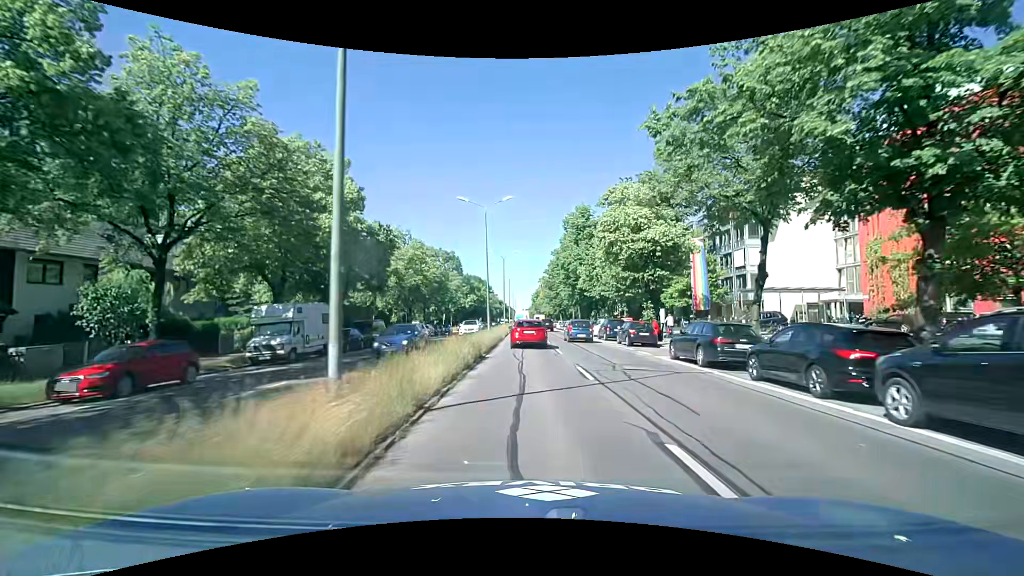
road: primary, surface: asphalt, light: Day
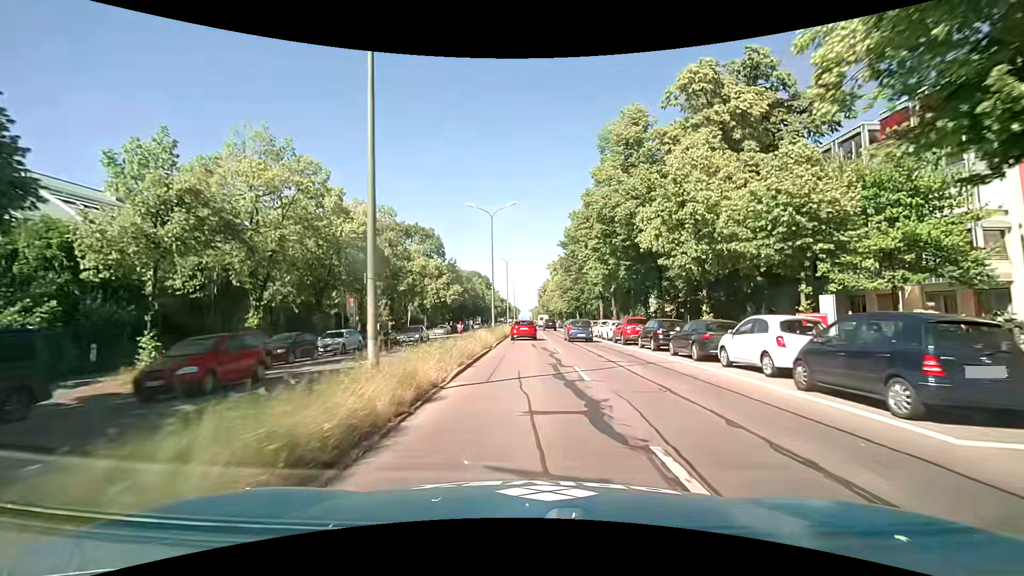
(+0.1, +27.9) m; 0°
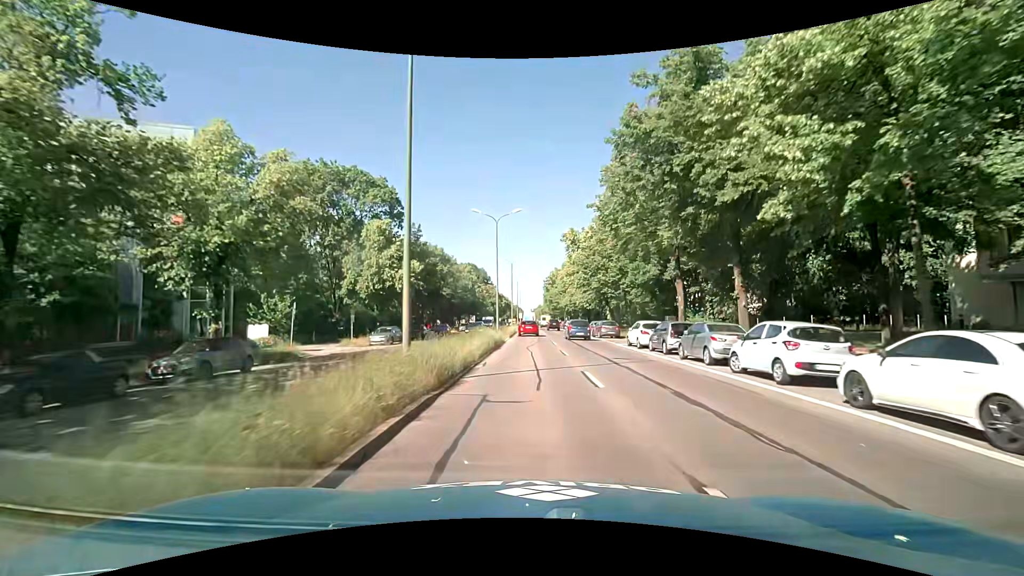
(-0.2, +28.9) m; 0°
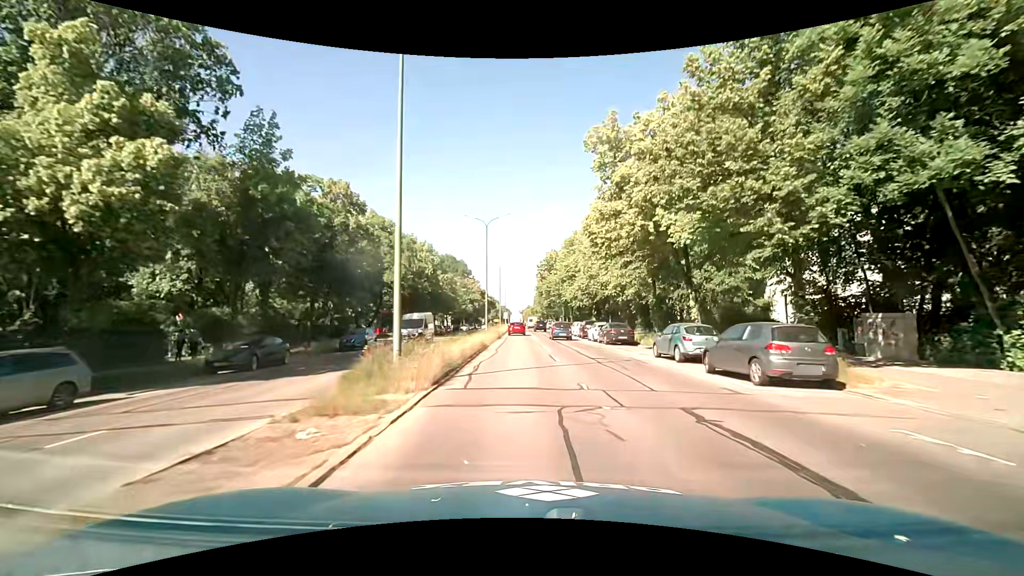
(0.0, +29.6) m; +1°
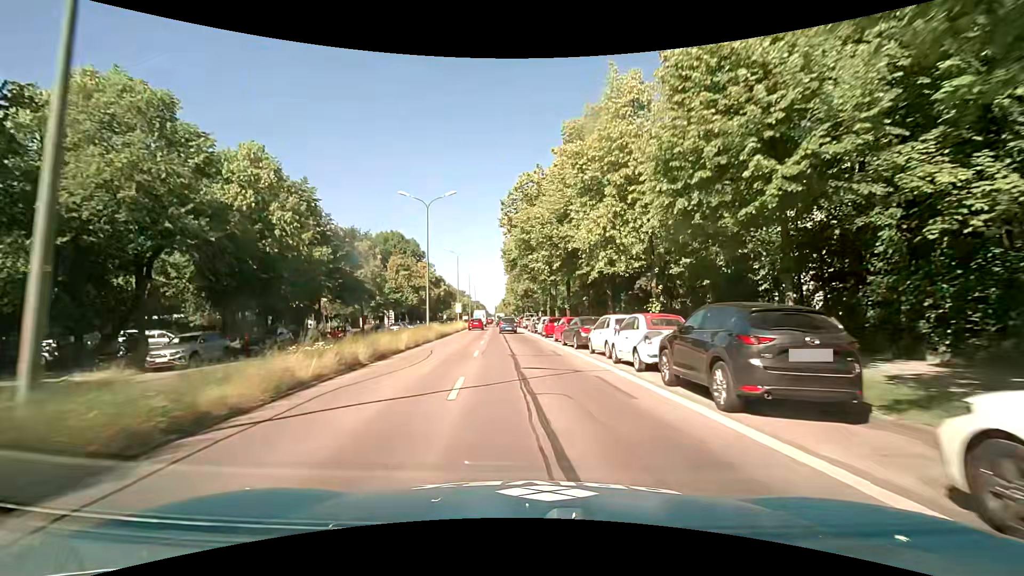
(+1.1, +36.4) m; +3°
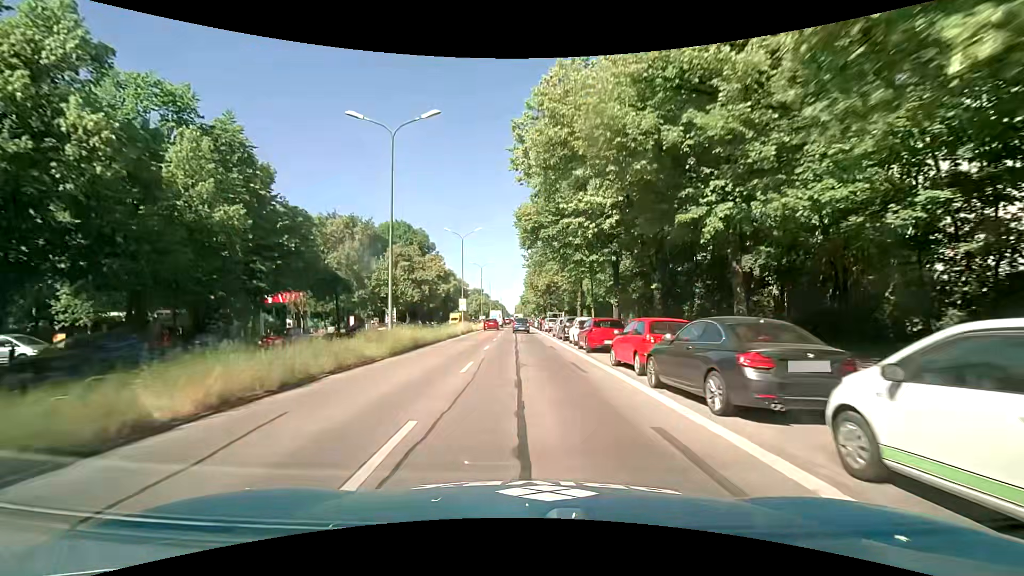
(-0.5, +14.4) m; -3°
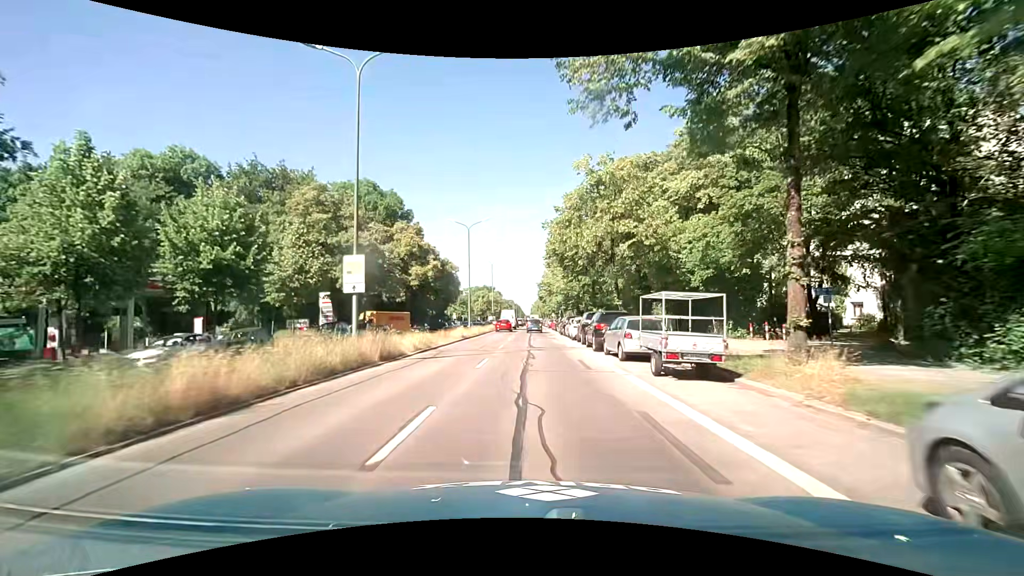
(-1.1, +35.6) m; -3°
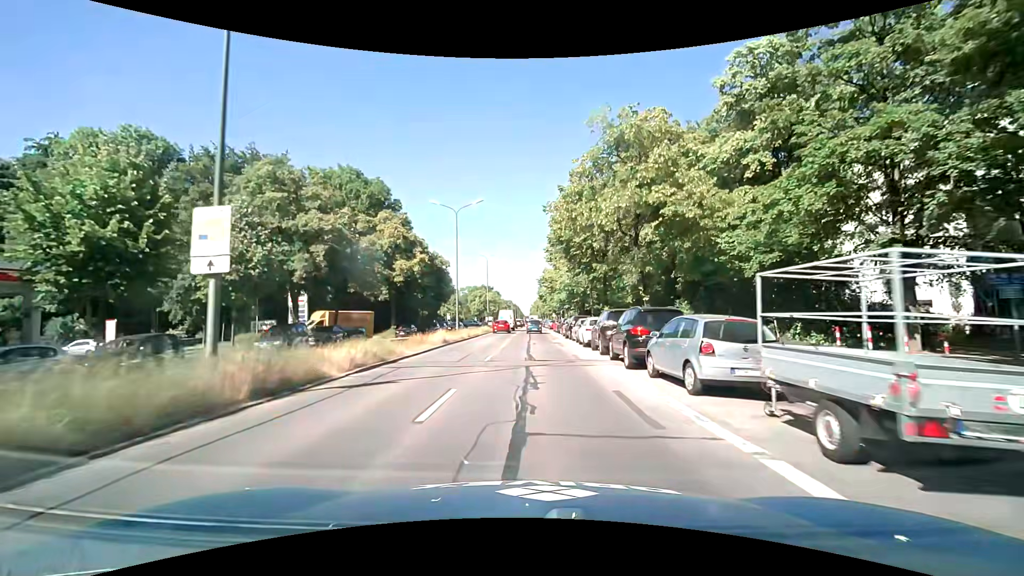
(0.0, +7.1) m; +1°
(0, +10) (0, +20) (0, +30) (0, +40) (0, +50) (0, +60) (0, +70) (0, +80) (0, +90) (0, +100) m
